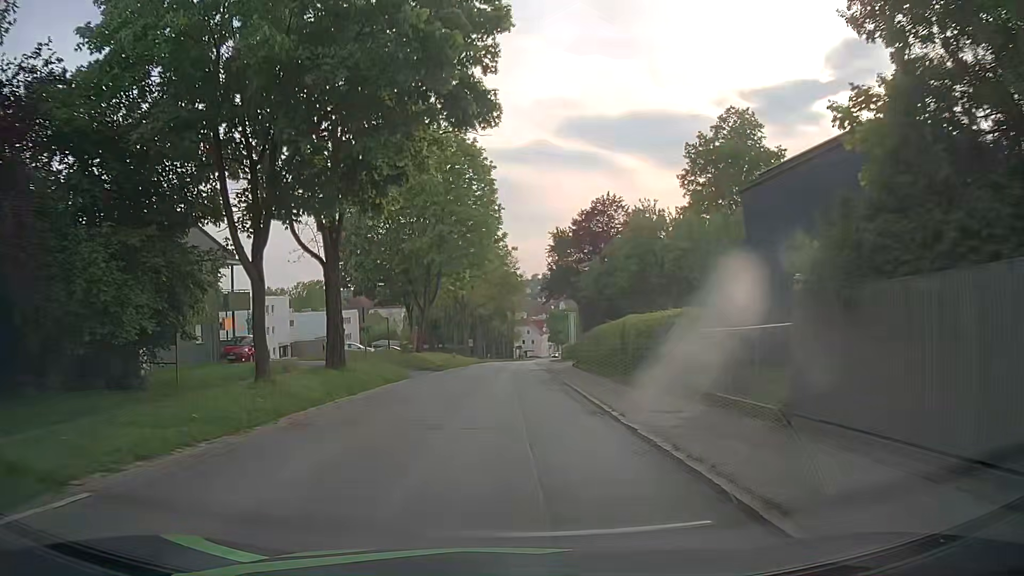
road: secondary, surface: asphalt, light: Day
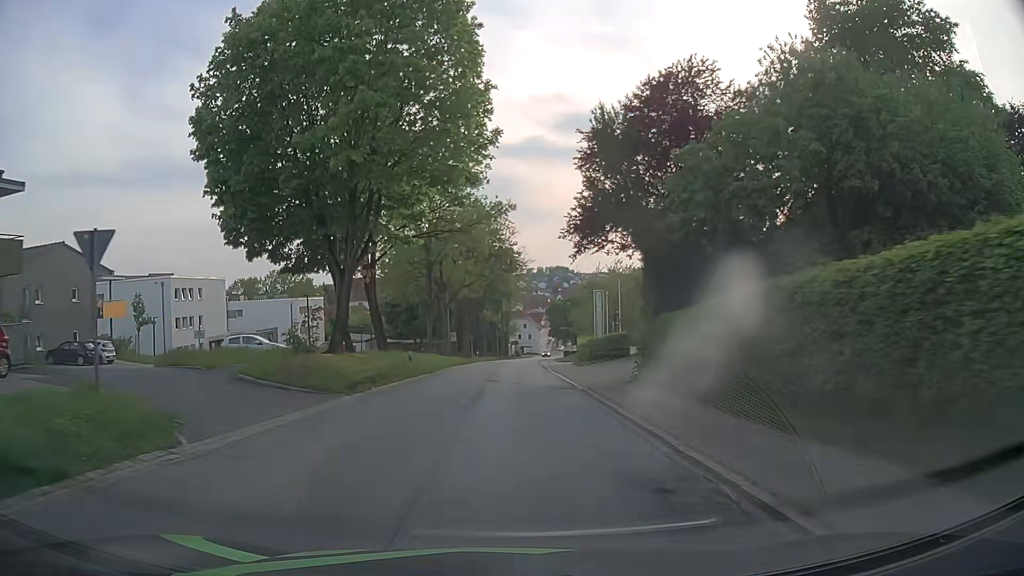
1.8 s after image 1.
(0.0, +21.9) m; 0°
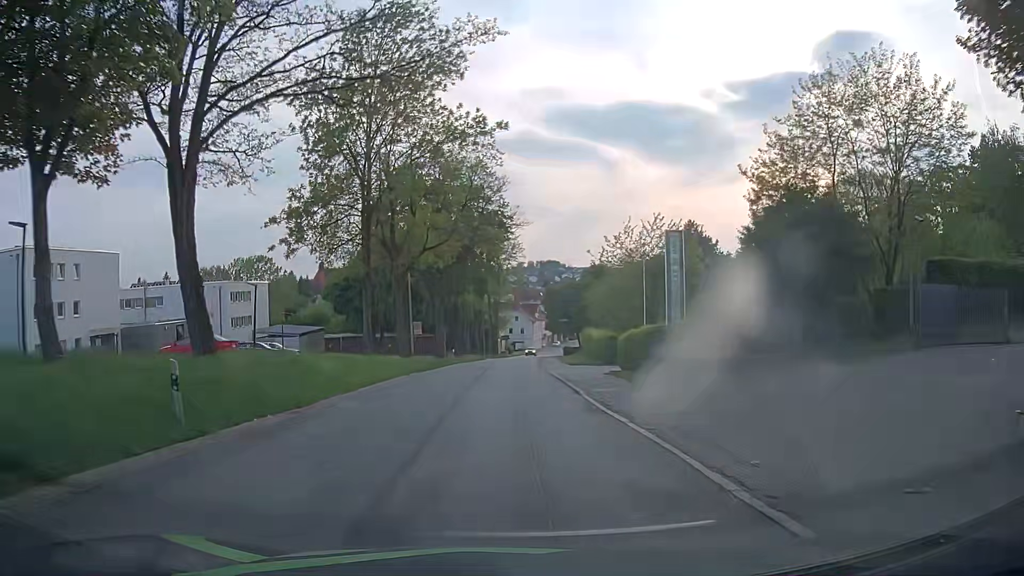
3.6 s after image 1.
(+0.2, +22.0) m; +1°
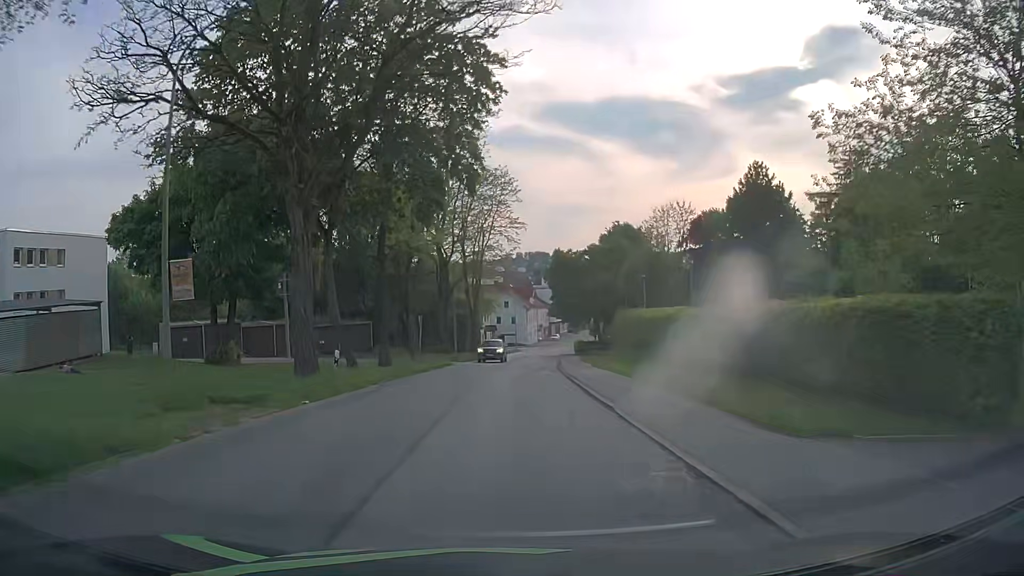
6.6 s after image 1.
(-0.2, +36.8) m; +1°
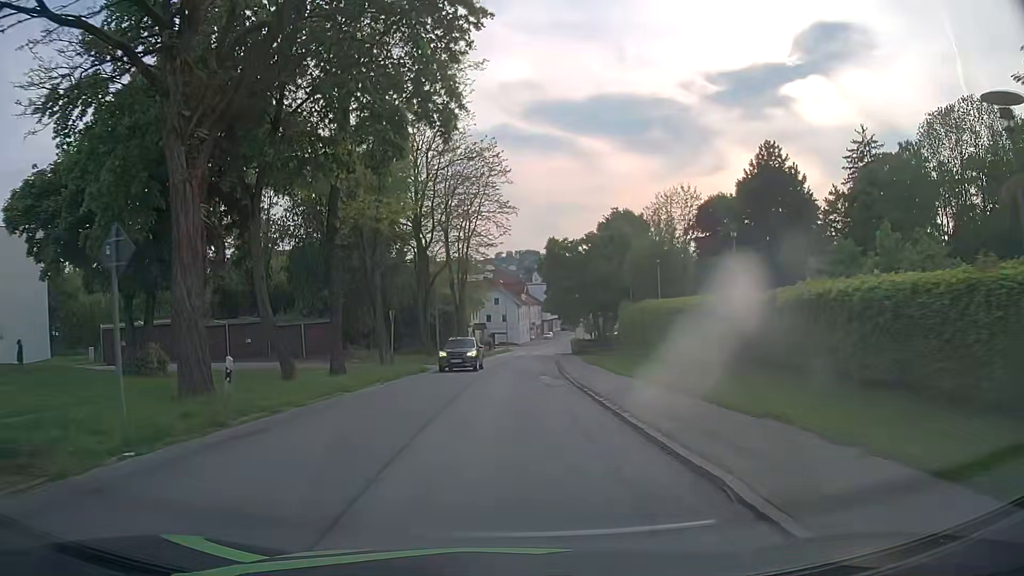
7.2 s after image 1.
(0.0, +7.4) m; 0°
(0, +10) (0, +20) (+1, +30) (+1, +40) (+1, +50) (+2, +60) (+3, +70) (+4, +80) (+5, +90) (+6, +100) m
